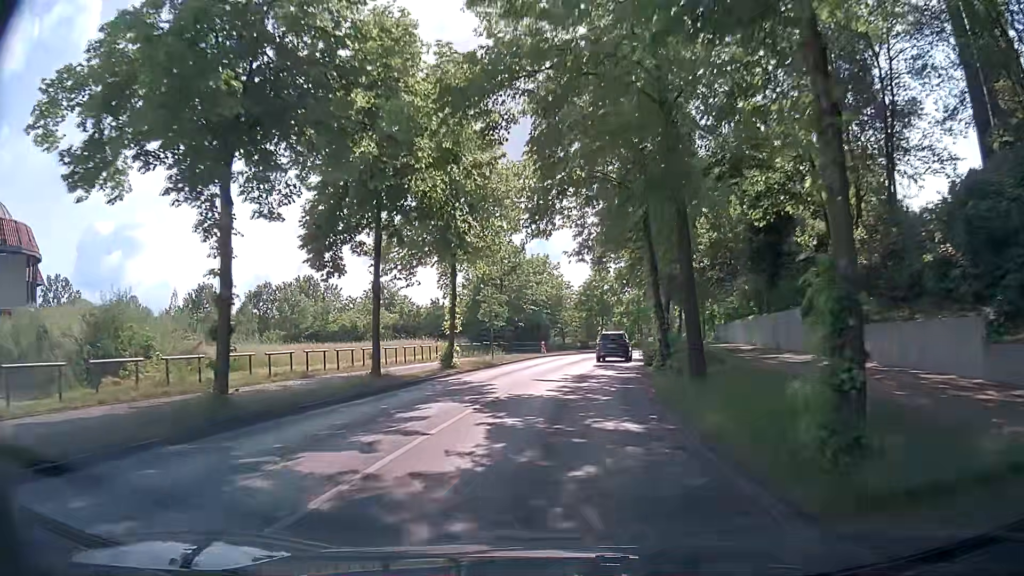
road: tertiary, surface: asphalt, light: Day
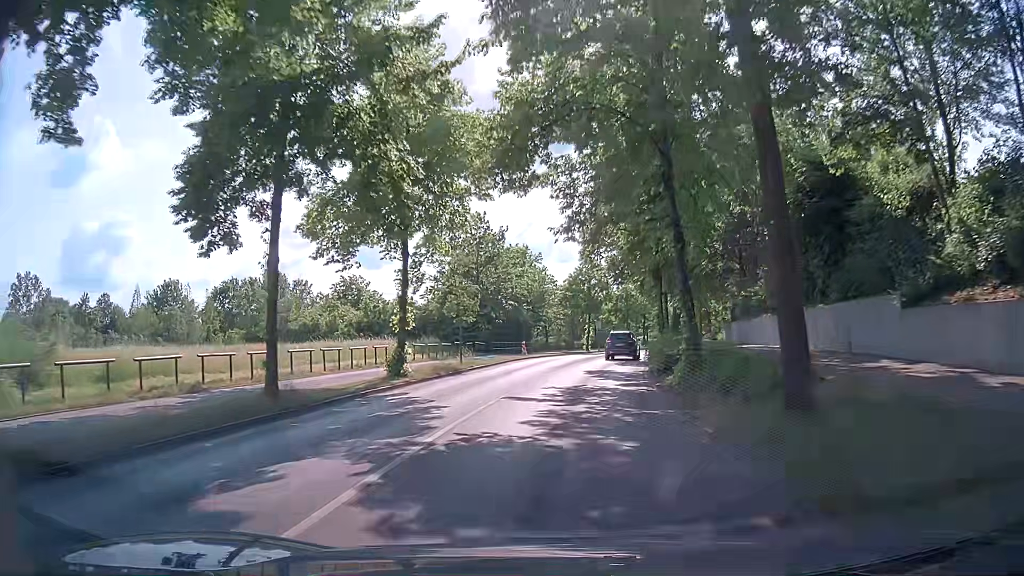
(0.0, +6.7) m; +2°
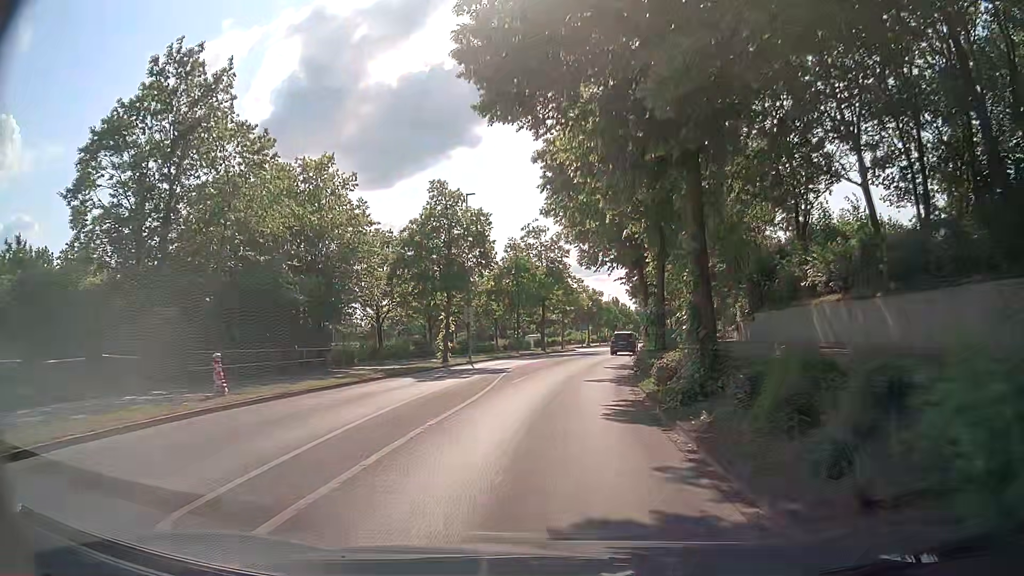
(+2.5, +33.3) m; +9°
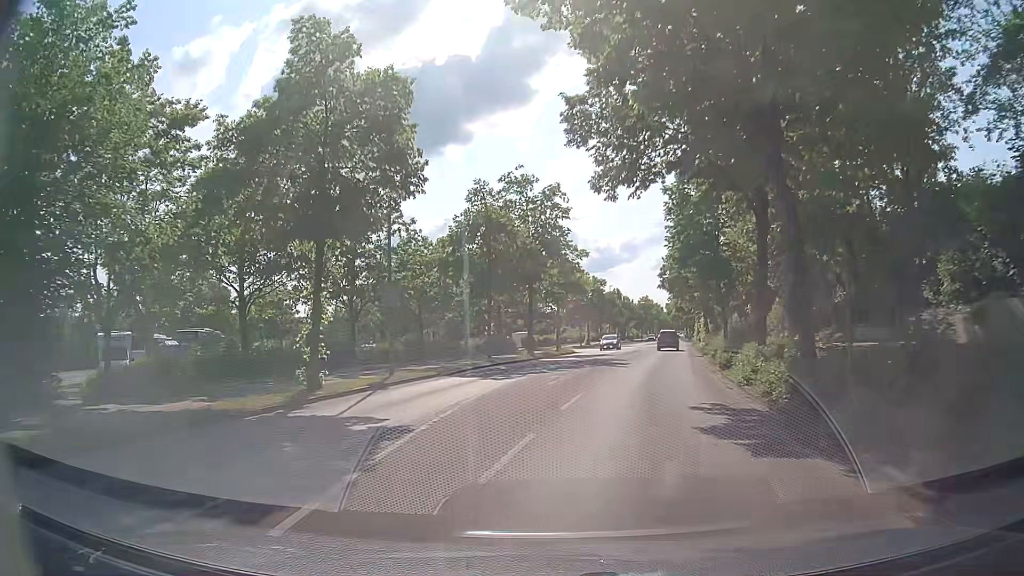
(+0.3, +19.9) m; +1°
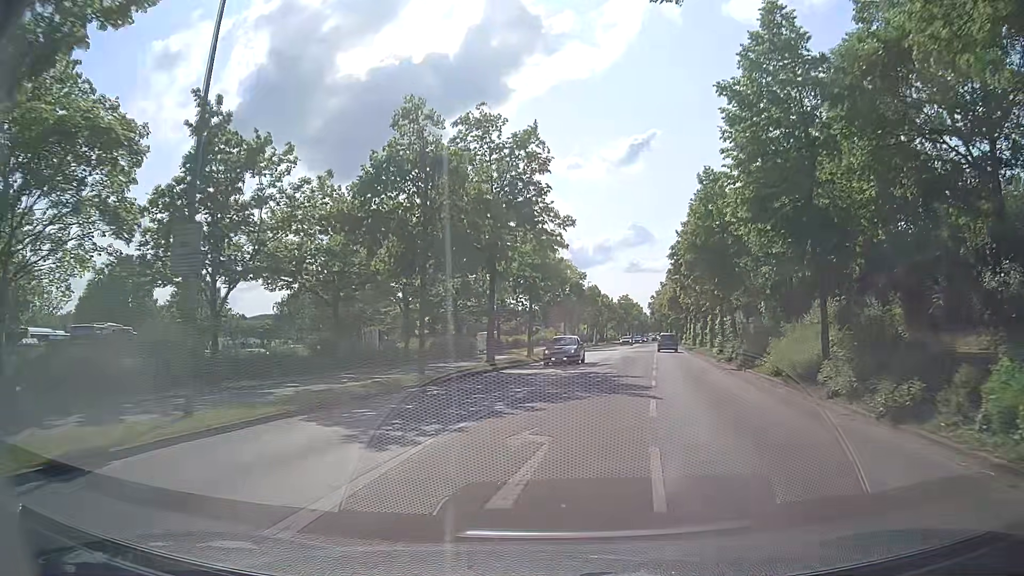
(0.0, +12.8) m; +2°
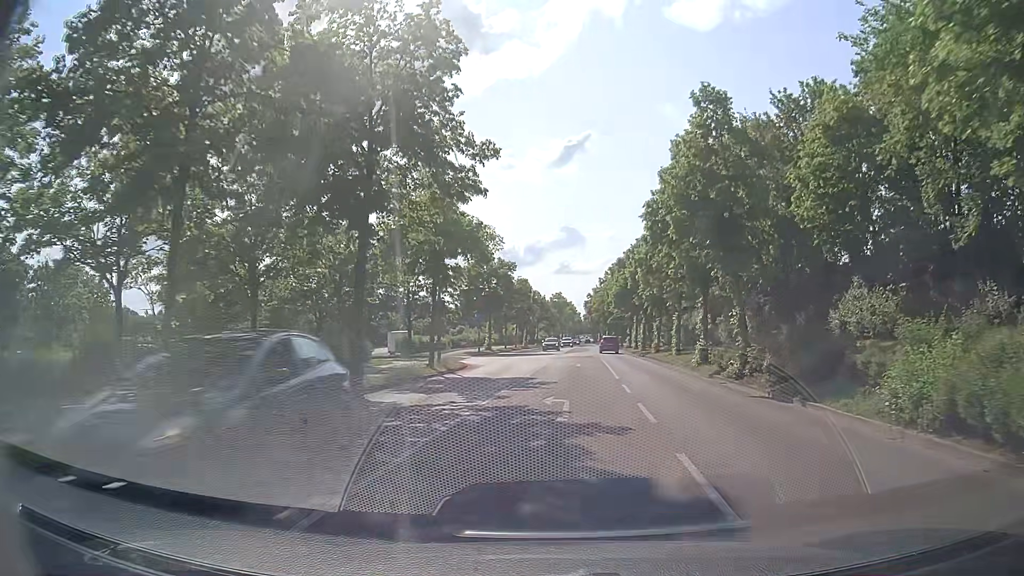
(+0.6, +12.3) m; +6°
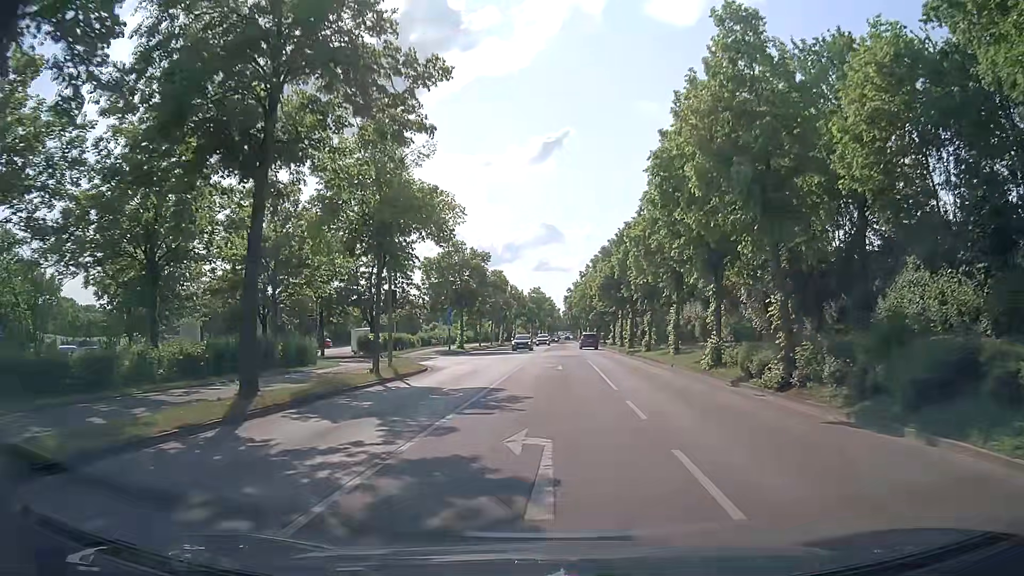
(+0.1, +6.0) m; +2°
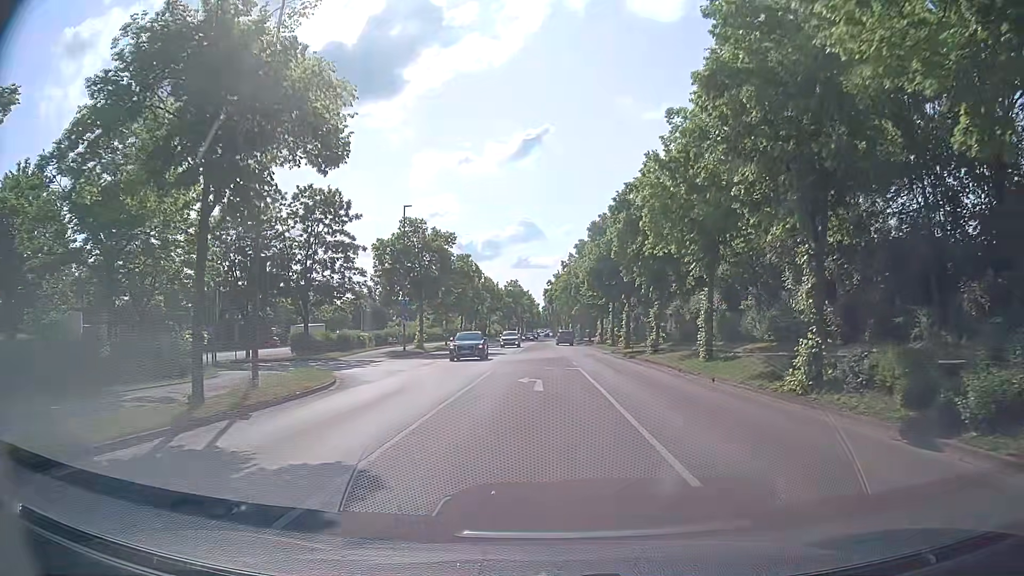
(+0.2, +10.8) m; +1°
